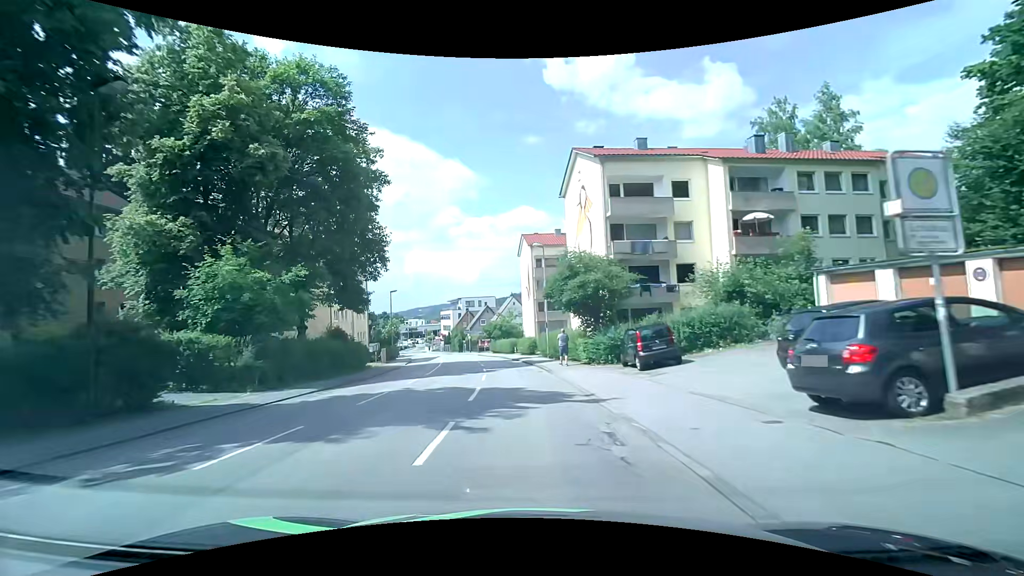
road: tertiary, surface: asphalt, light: Day
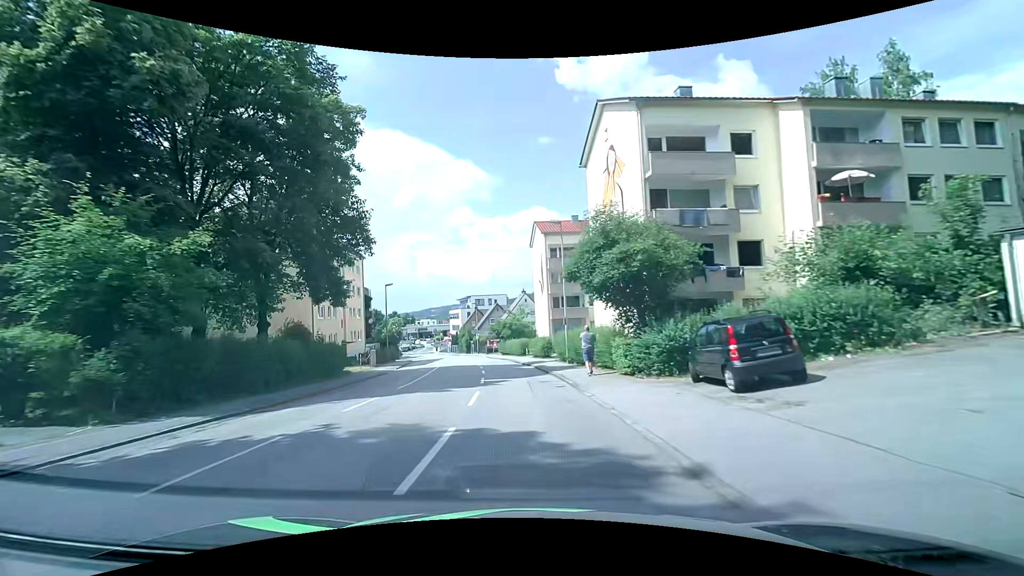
(-0.1, +7.2) m; -2°
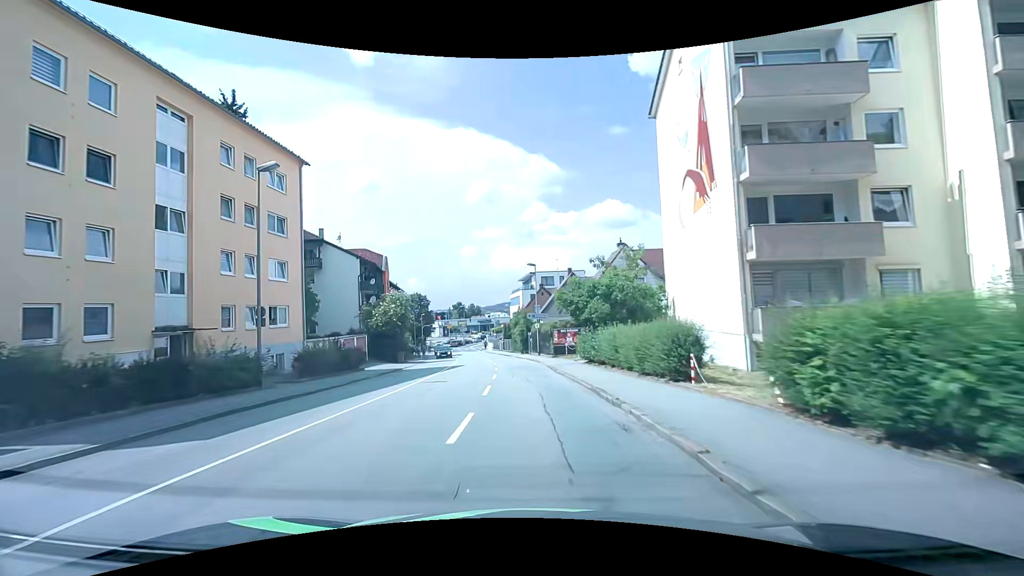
(-2.2, +35.0) m; -8°
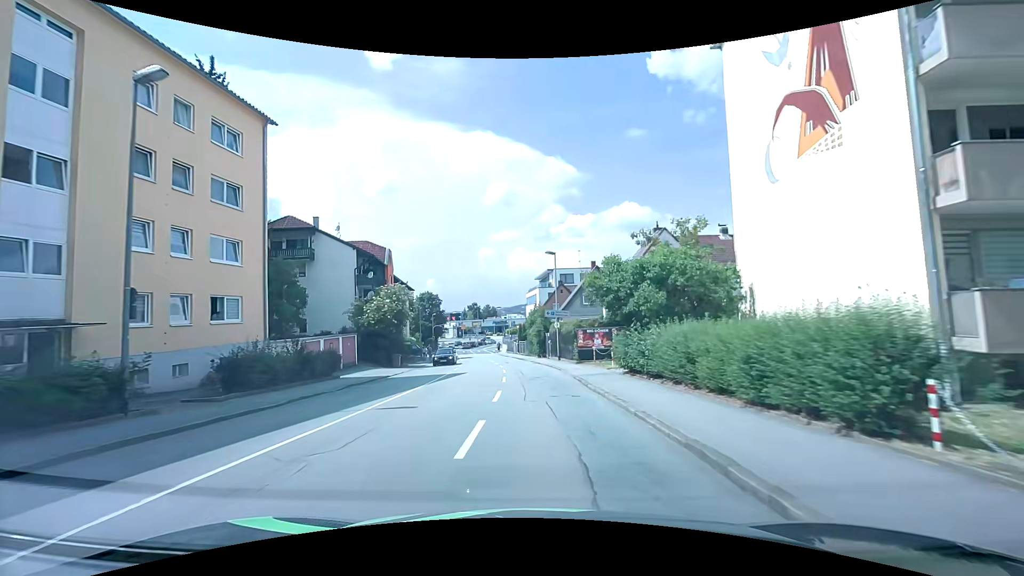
(-0.1, +6.9) m; -2°
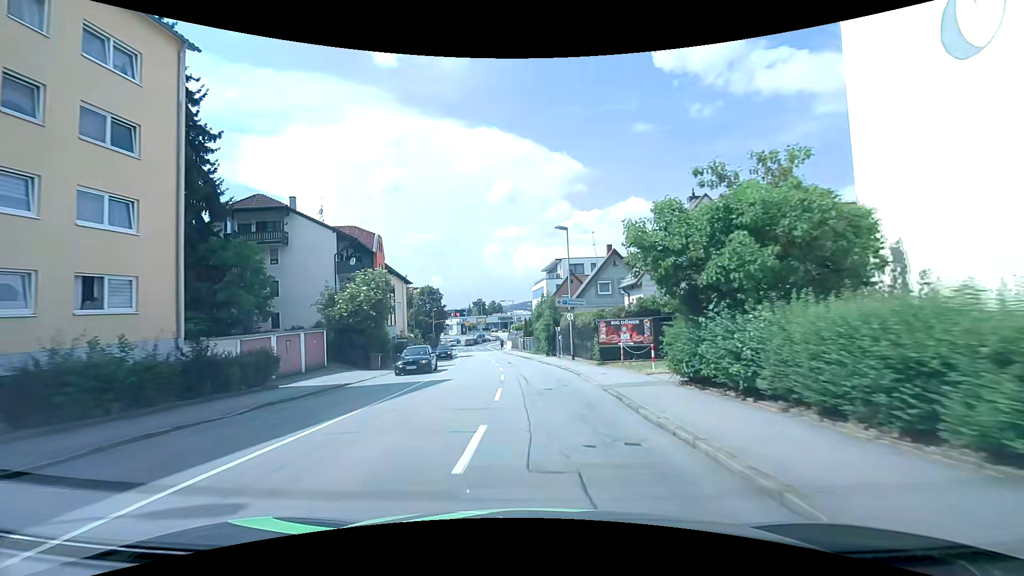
(-0.1, +6.9) m; -1°
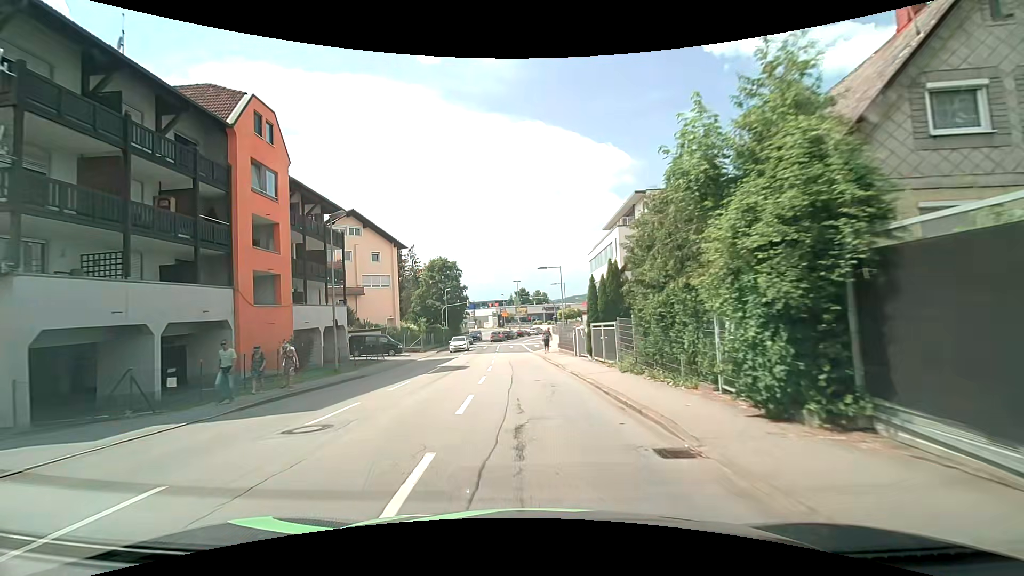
(-1.3, +32.7) m; -6°
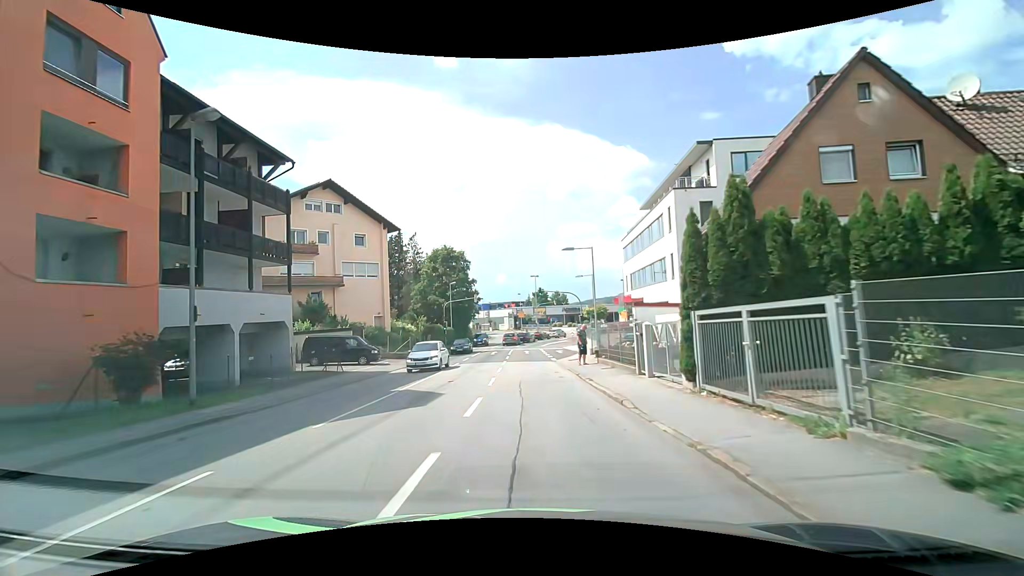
(-0.3, +11.7) m; -3°
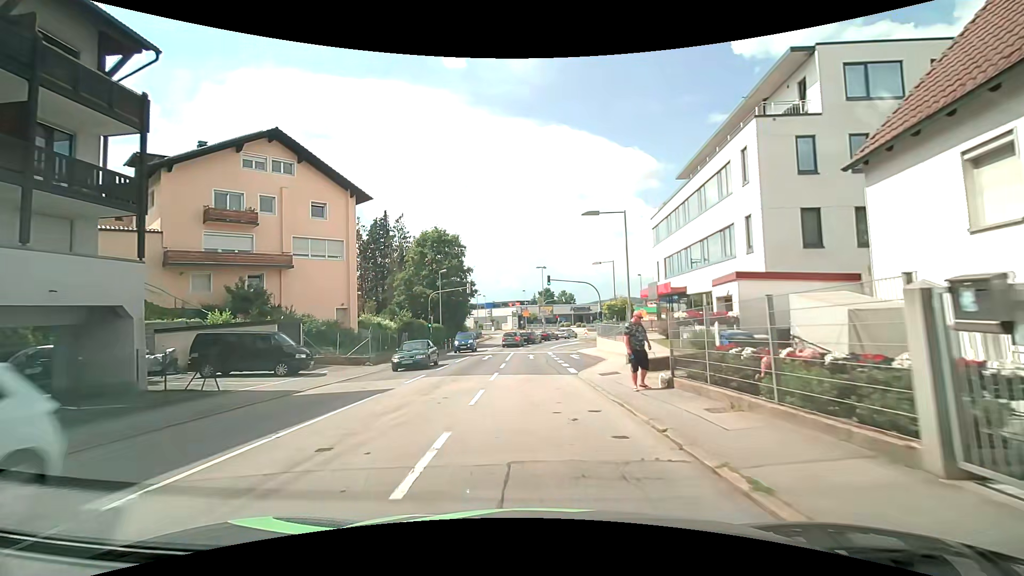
(0.0, +10.7) m; 0°
(0, +10) (0, +20) (0, +30) (+1, +40) (+4, +49) (+12, +55) (+21, +55) (+29, +48) (+36, +41) (+43, +35) m
